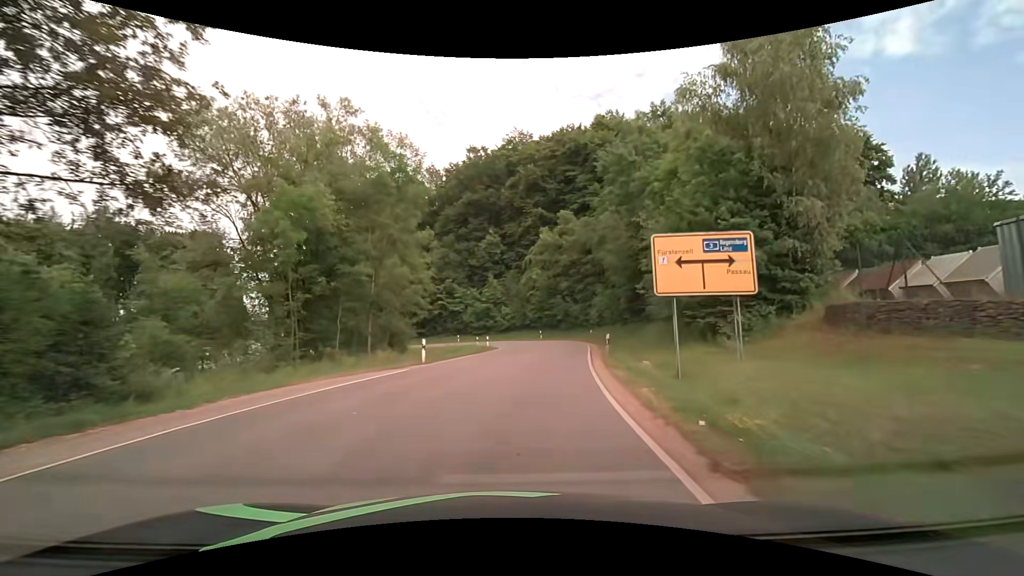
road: tertiary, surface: asphalt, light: Day
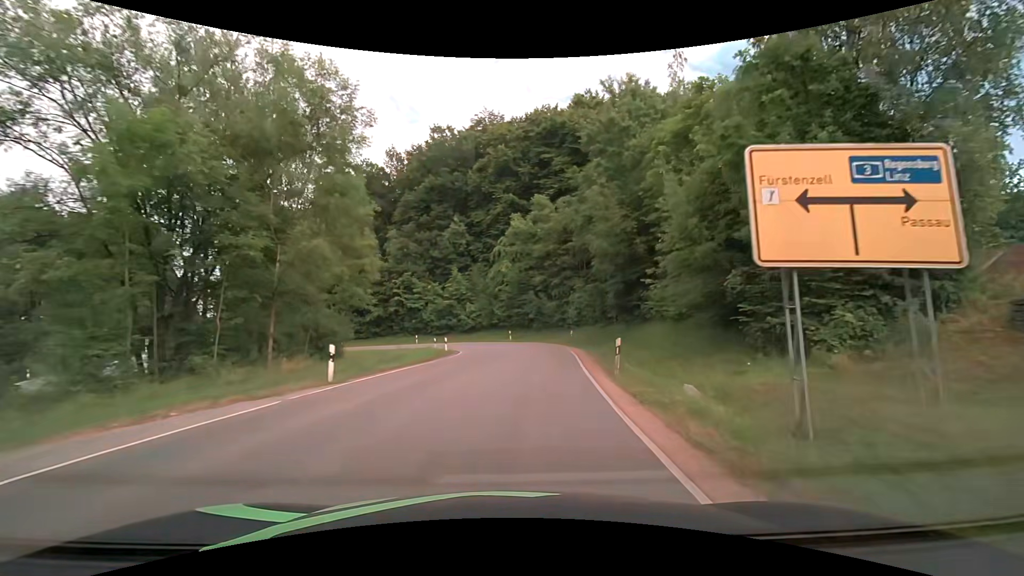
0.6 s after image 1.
(+0.2, +7.5) m; +4°
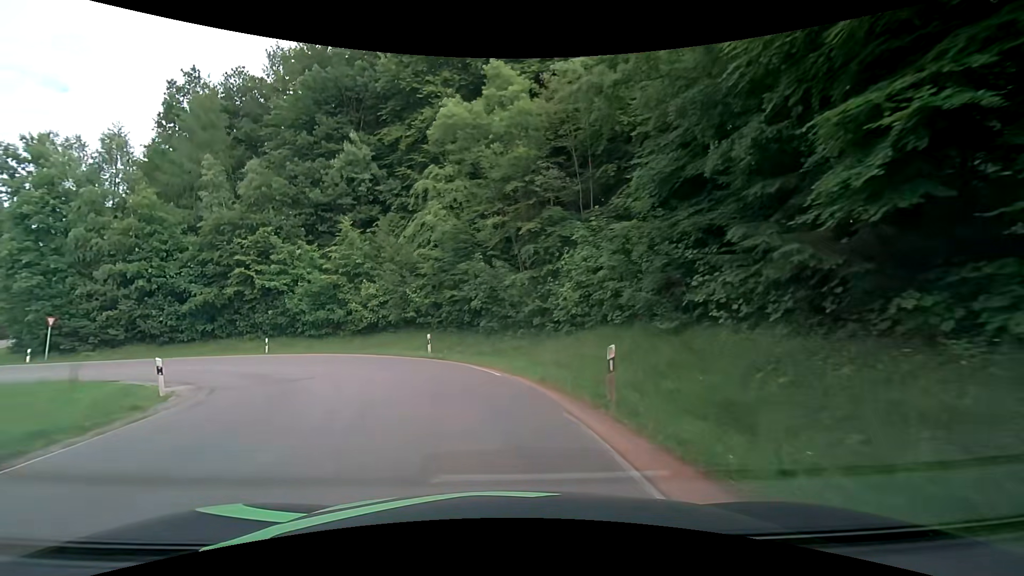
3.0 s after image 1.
(+2.2, +26.9) m; +5°
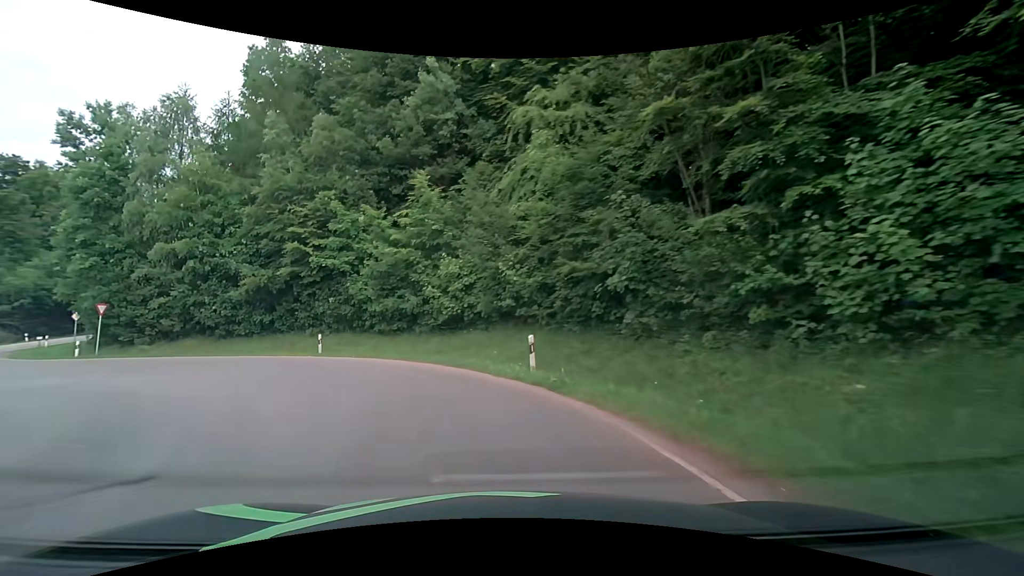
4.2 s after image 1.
(-1.0, +11.4) m; -12°
